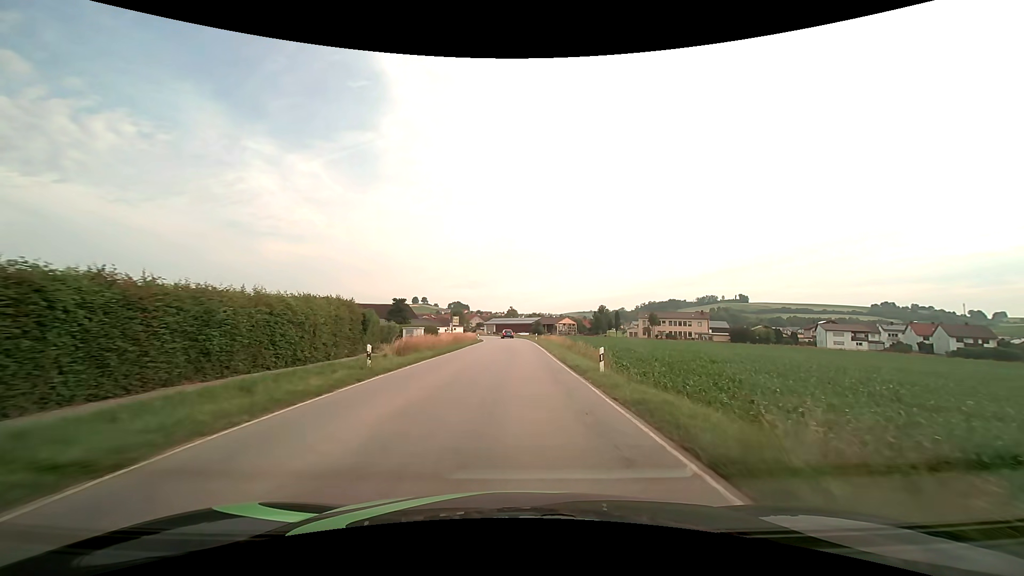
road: secondary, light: Day
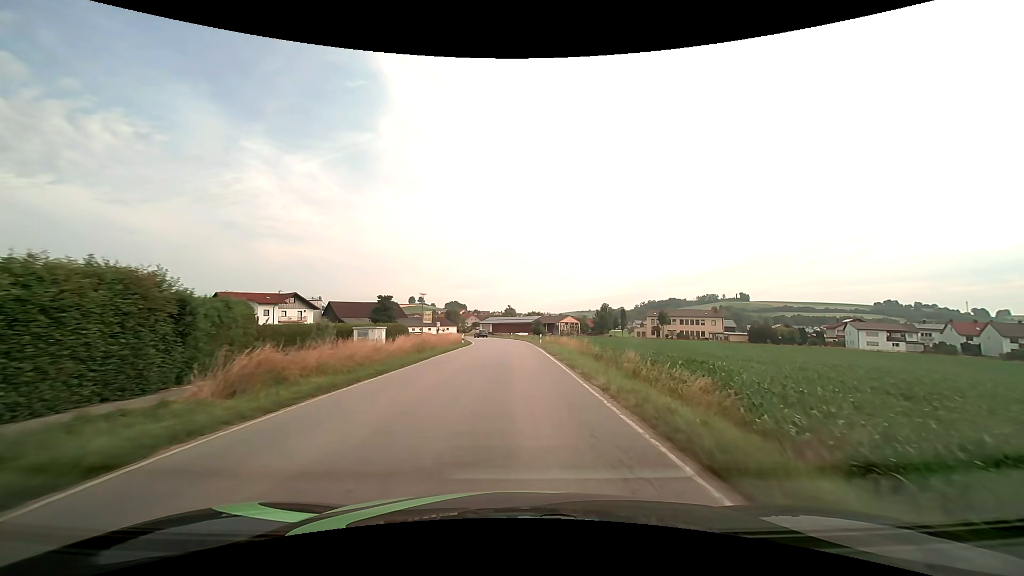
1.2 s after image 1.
(0.0, +16.1) m; 0°
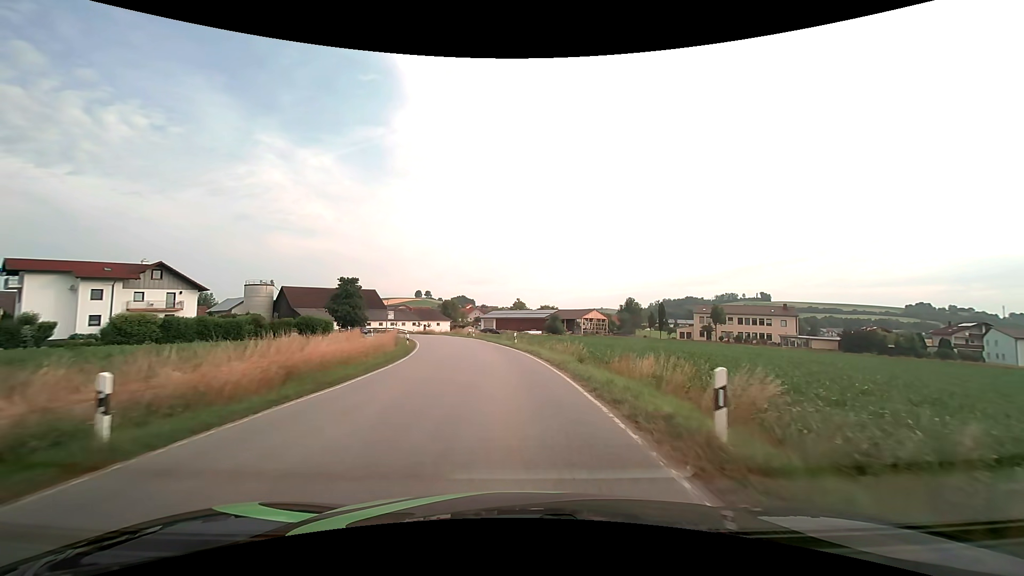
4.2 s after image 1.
(-0.1, +40.9) m; -1°
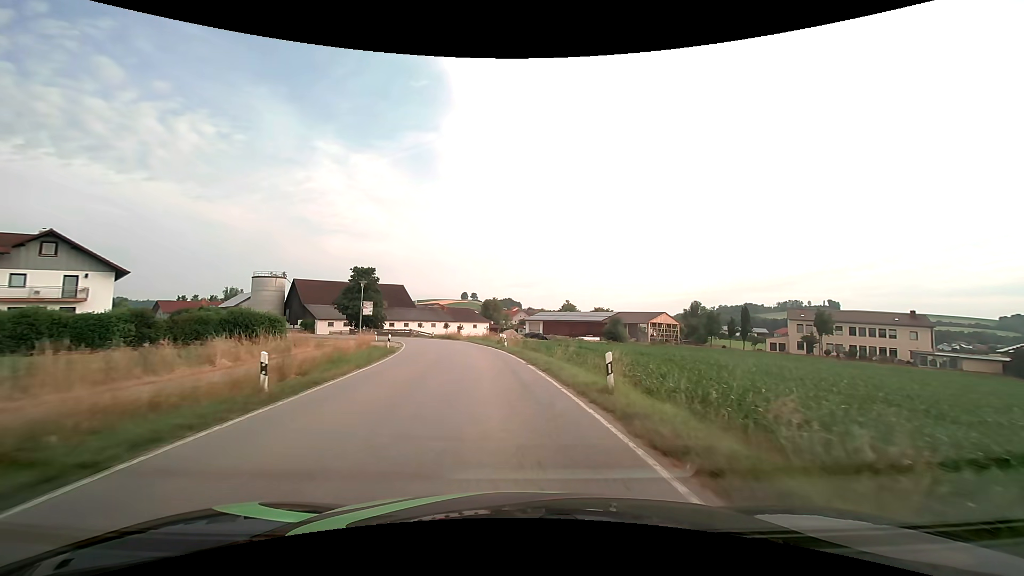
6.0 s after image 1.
(-1.0, +23.2) m; -6°
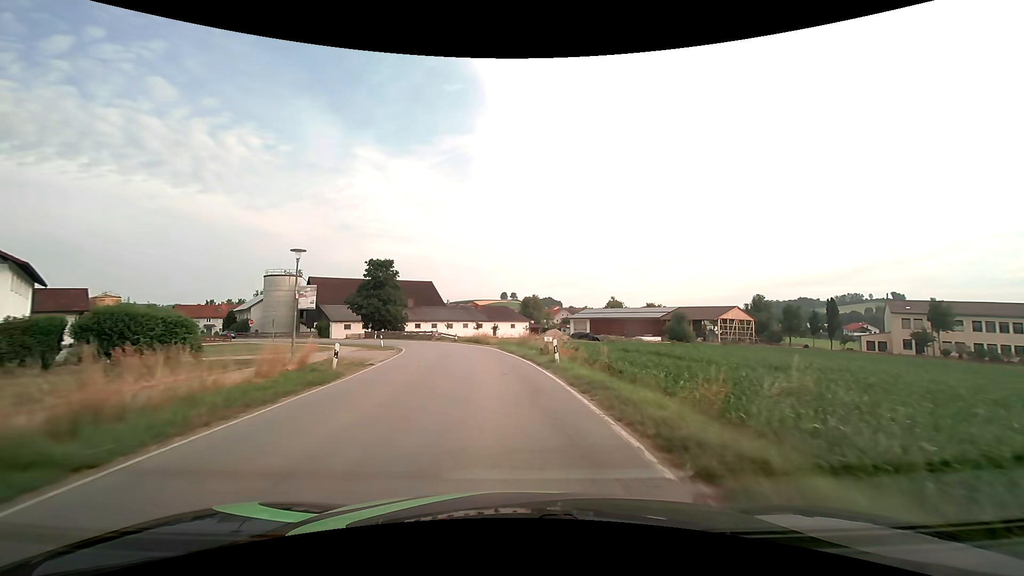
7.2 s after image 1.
(-0.5, +15.1) m; -4°
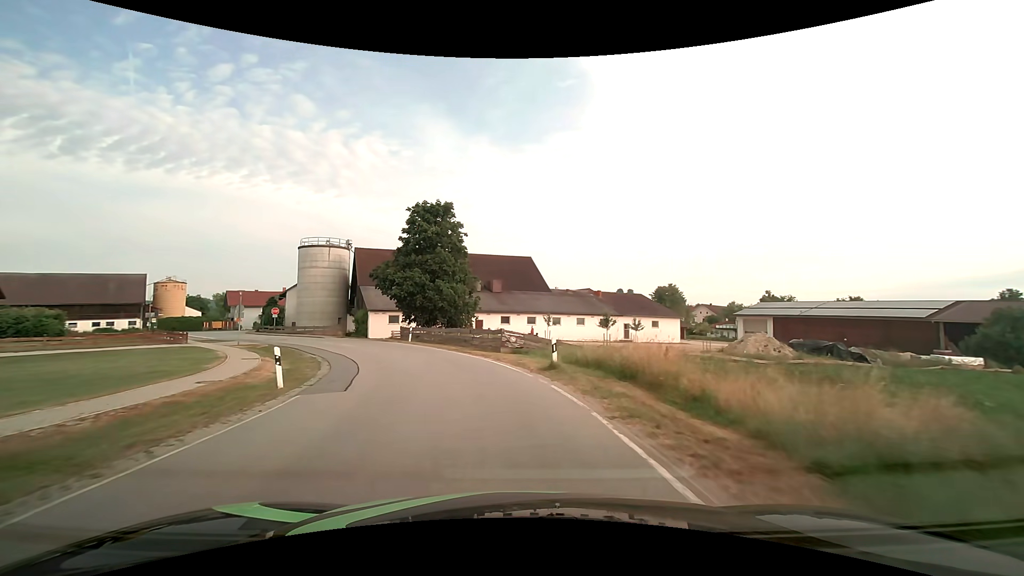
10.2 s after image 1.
(-3.7, +36.1) m; -13°
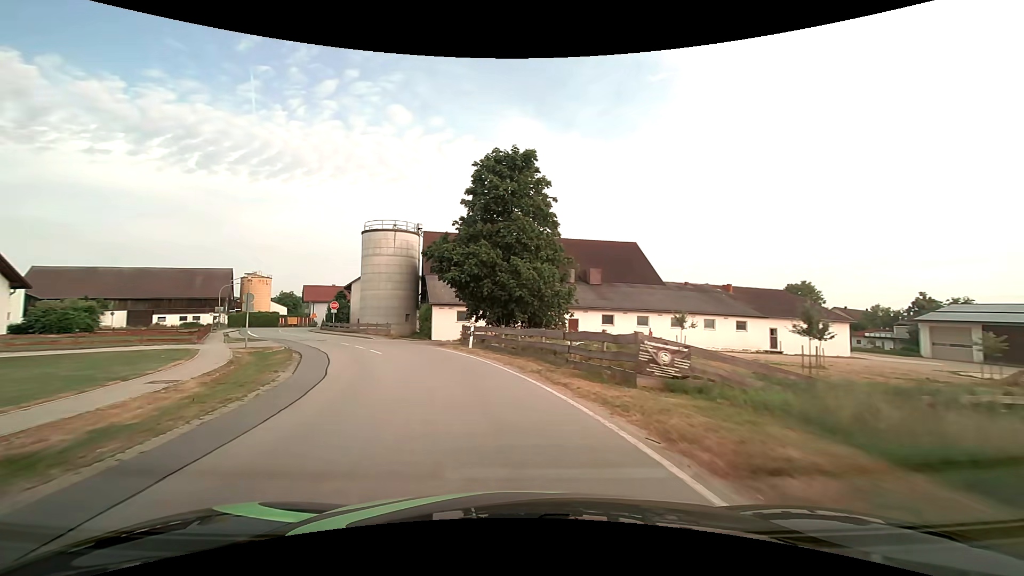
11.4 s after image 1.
(-1.1, +13.6) m; -10°
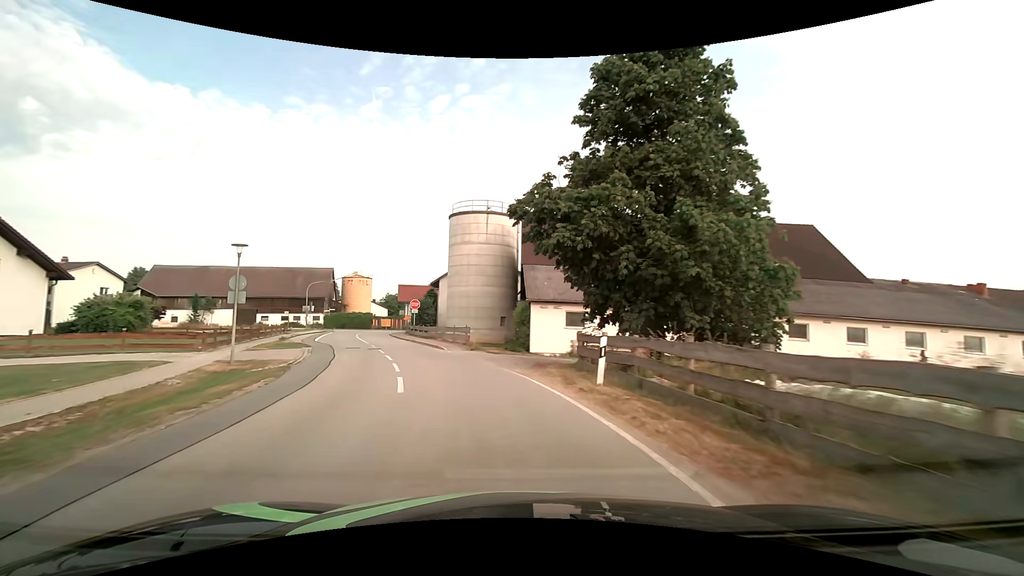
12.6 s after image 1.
(-1.3, +13.2) m; -12°
